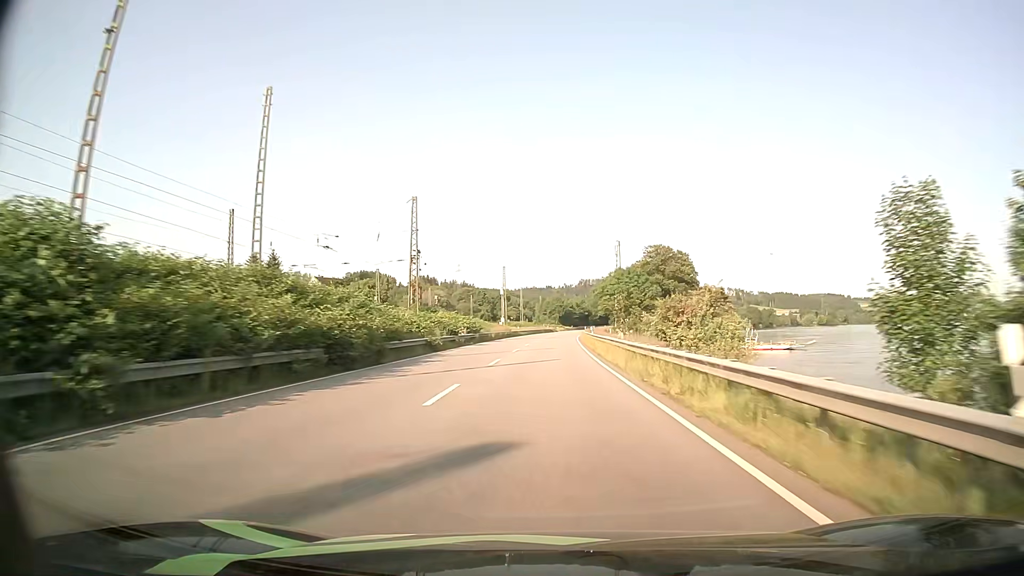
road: primary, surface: asphalt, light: Day
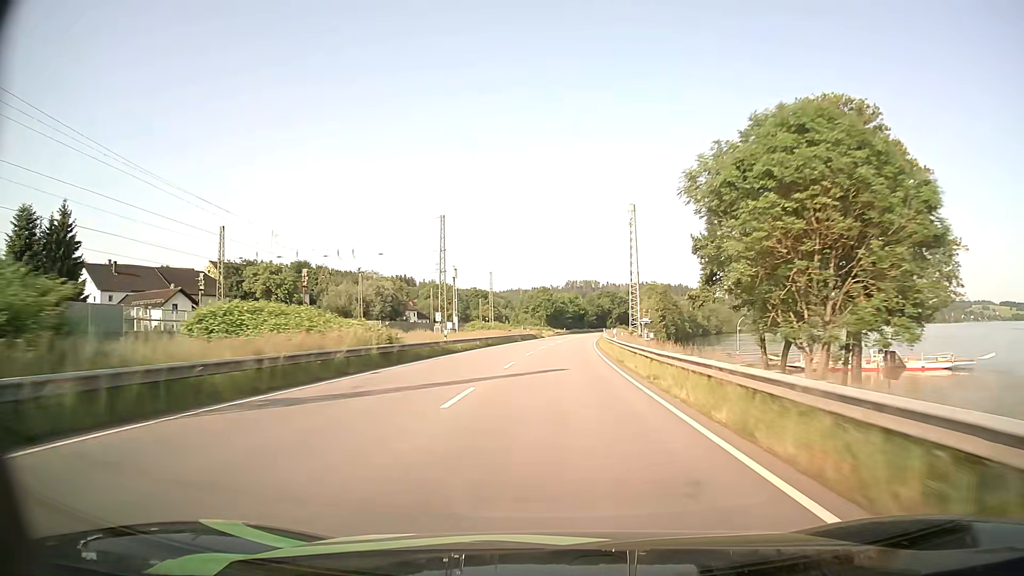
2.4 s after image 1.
(+0.7, +60.2) m; +1°
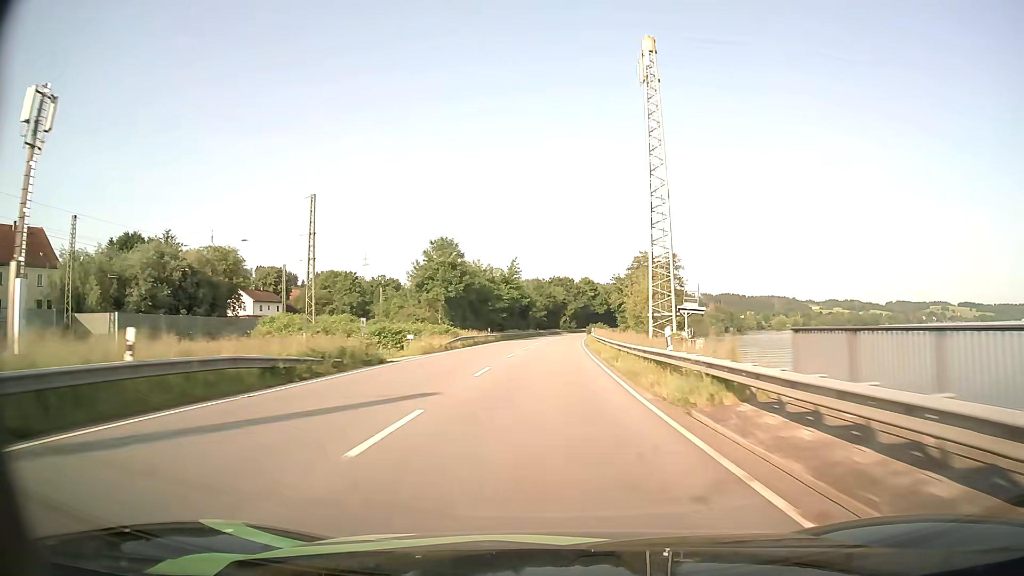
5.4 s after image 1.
(+3.3, +76.7) m; +5°
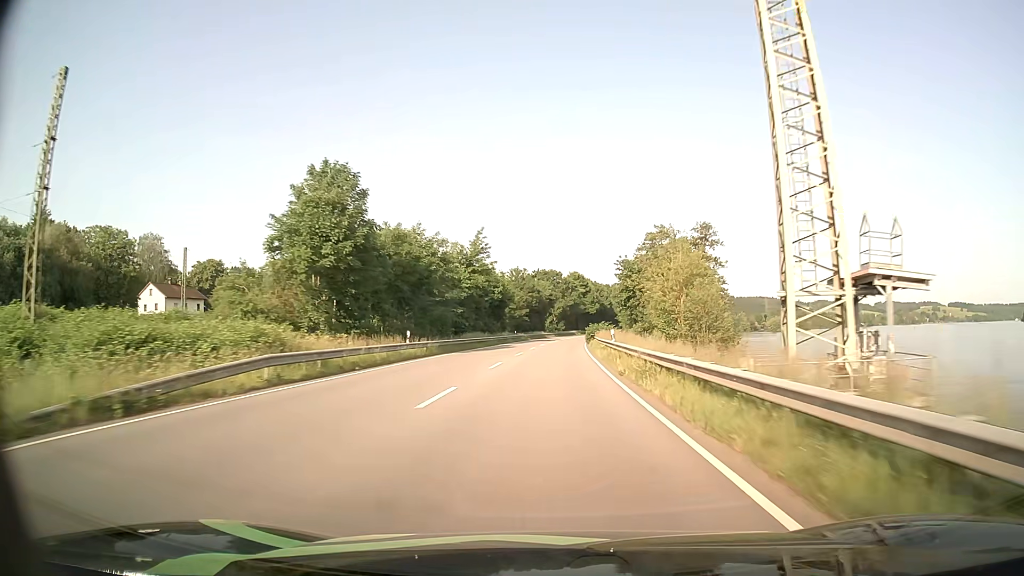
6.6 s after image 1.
(+0.3, +31.7) m; +1°
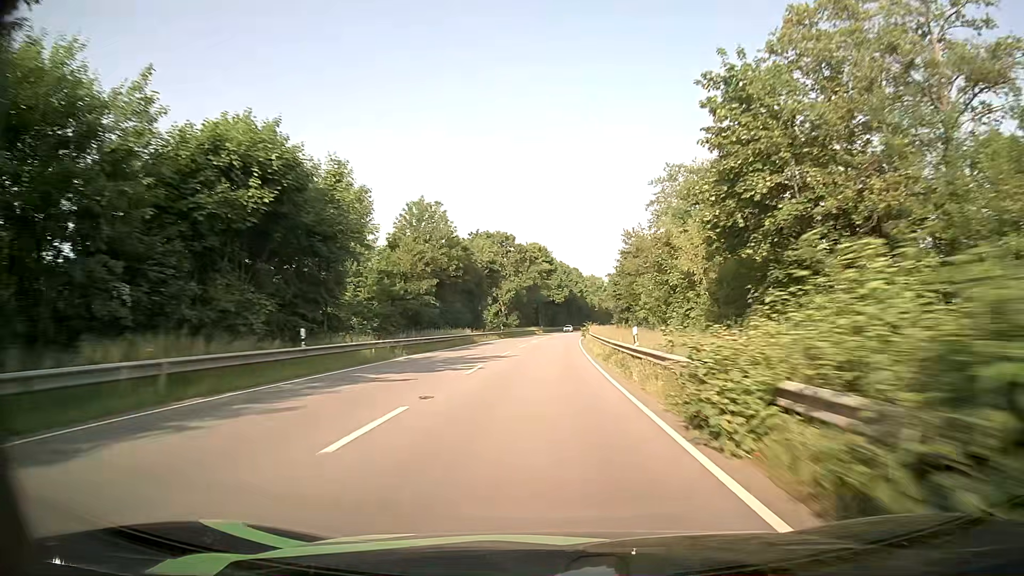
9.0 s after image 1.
(+1.7, +64.7) m; +4°
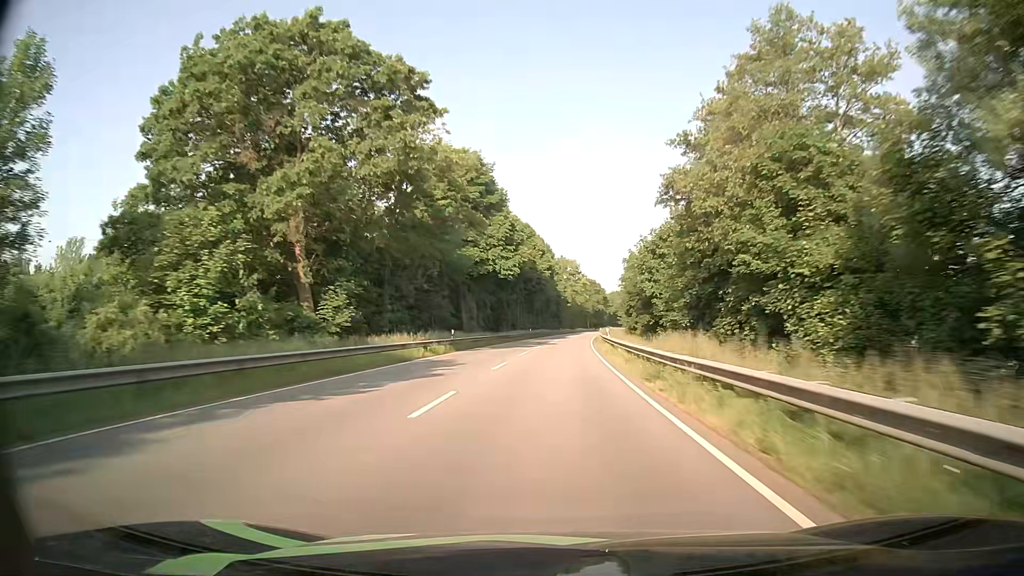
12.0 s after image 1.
(+2.1, +81.1) m; +3°
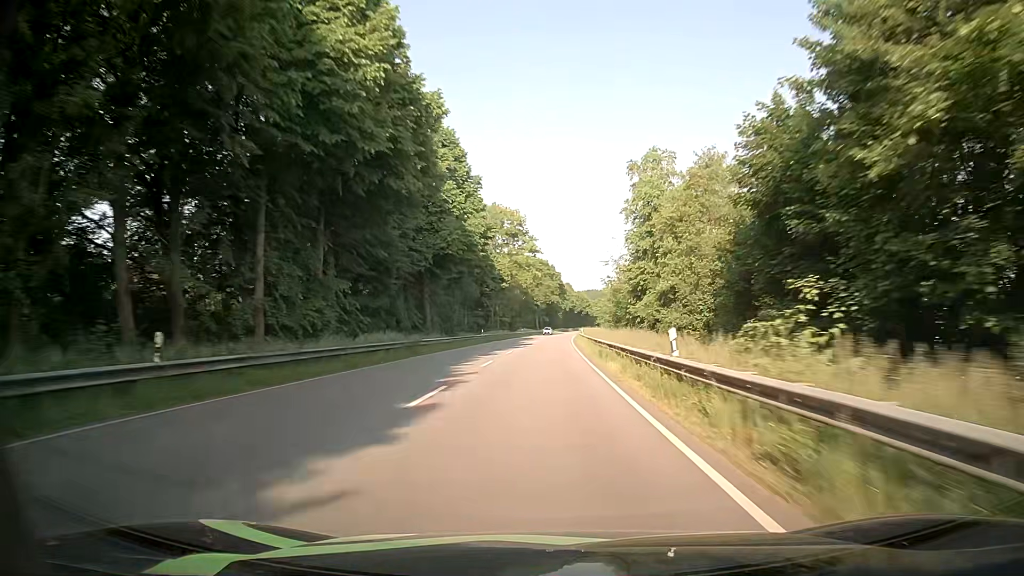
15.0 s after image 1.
(+4.0, +82.8) m; +5°
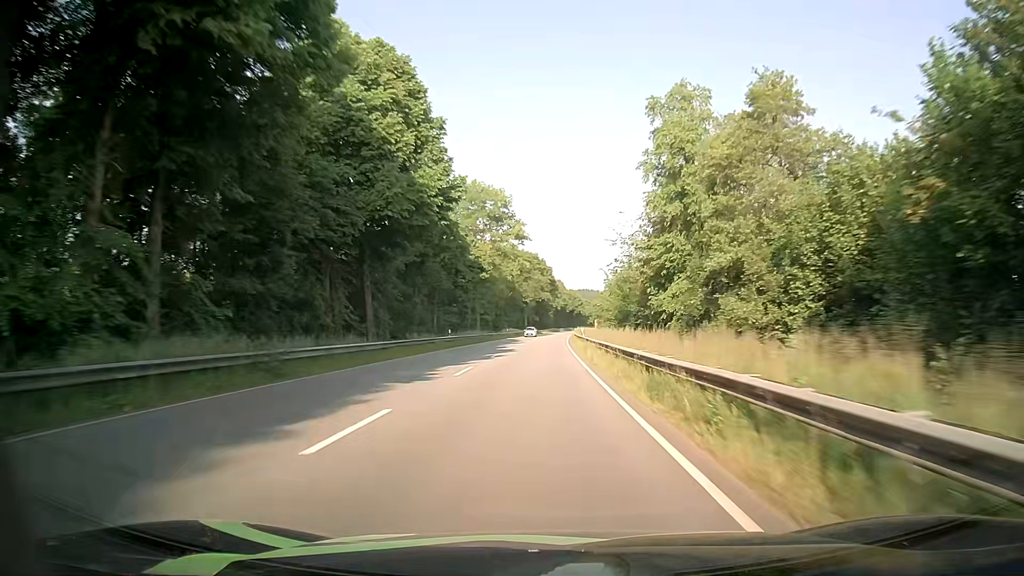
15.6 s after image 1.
(0.0, +16.7) m; +1°
(0, +10) (0, +20) (0, +30) (0, +40) (0, +50) (0, +60) (0, +70) (0, +80) (0, +90) (+1, +100) m
